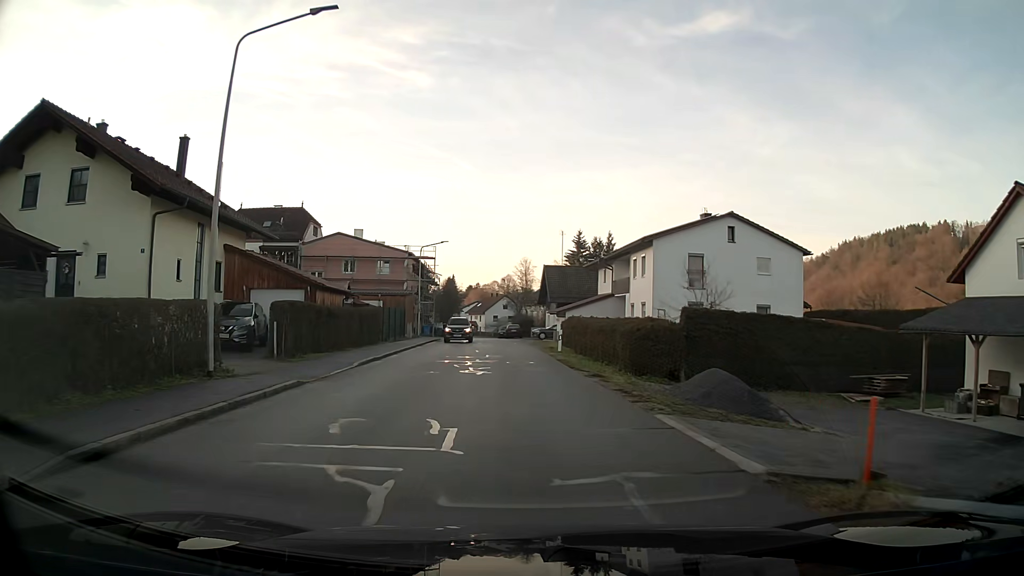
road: tertiary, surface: asphalt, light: Day
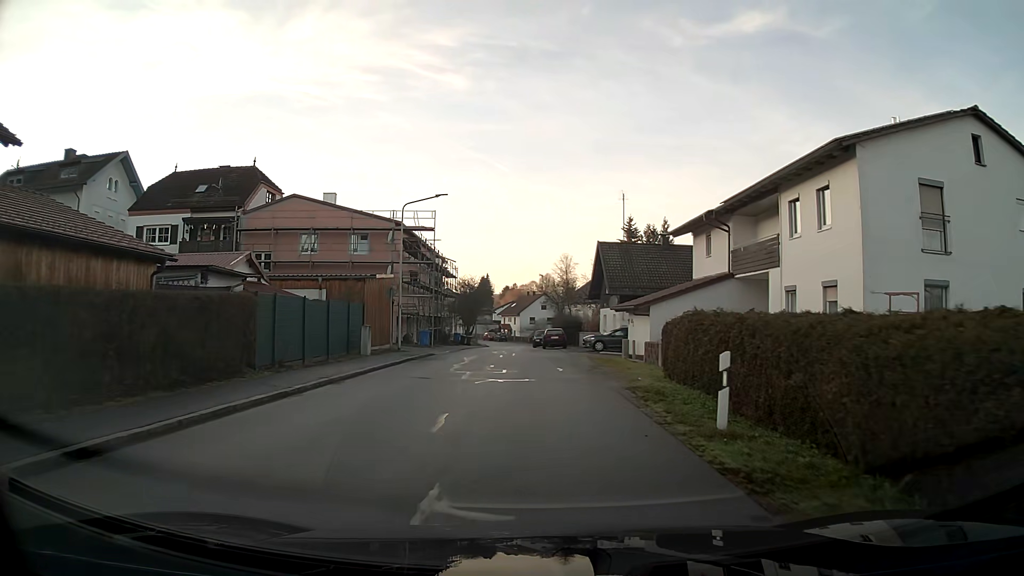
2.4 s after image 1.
(-0.6, +21.3) m; -3°
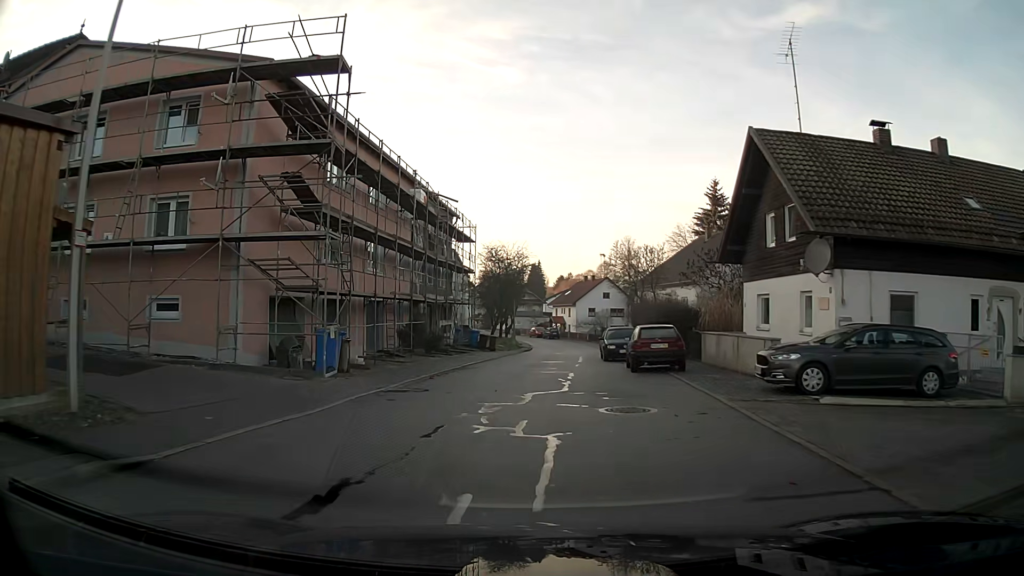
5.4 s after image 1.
(-0.6, +26.7) m; -5°
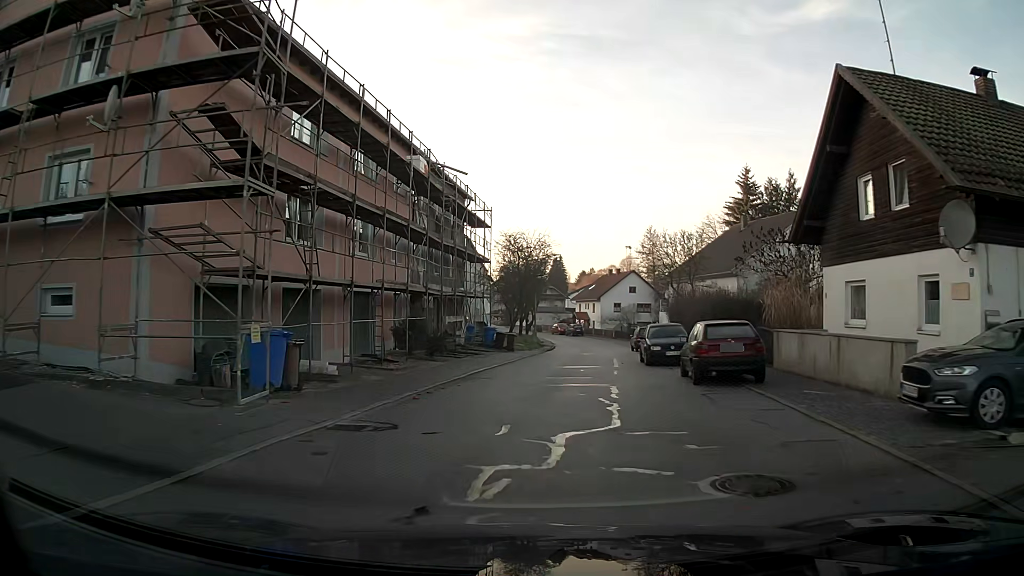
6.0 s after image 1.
(-0.1, +5.3) m; -1°
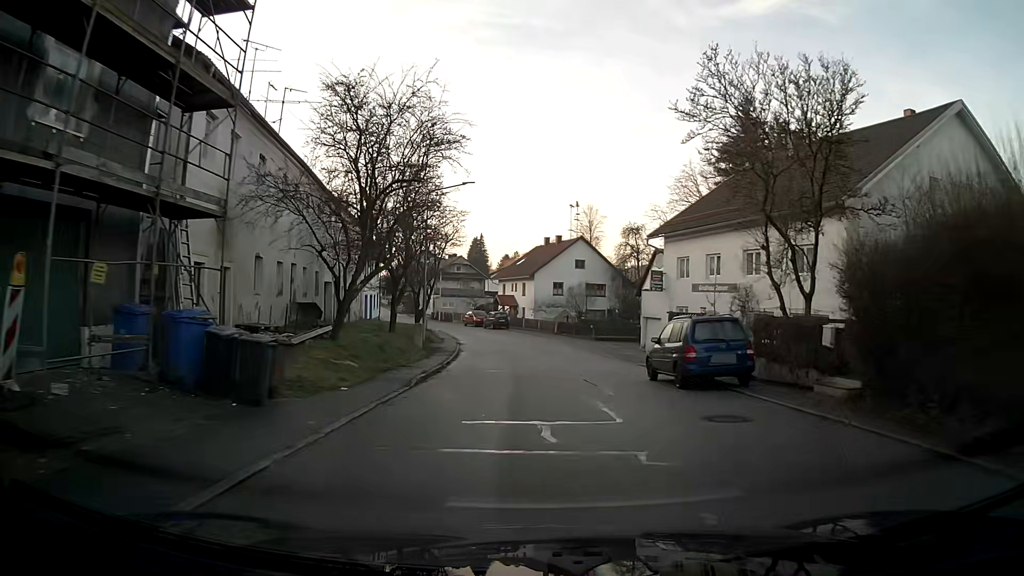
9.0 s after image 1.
(+1.9, +27.5) m; +7°
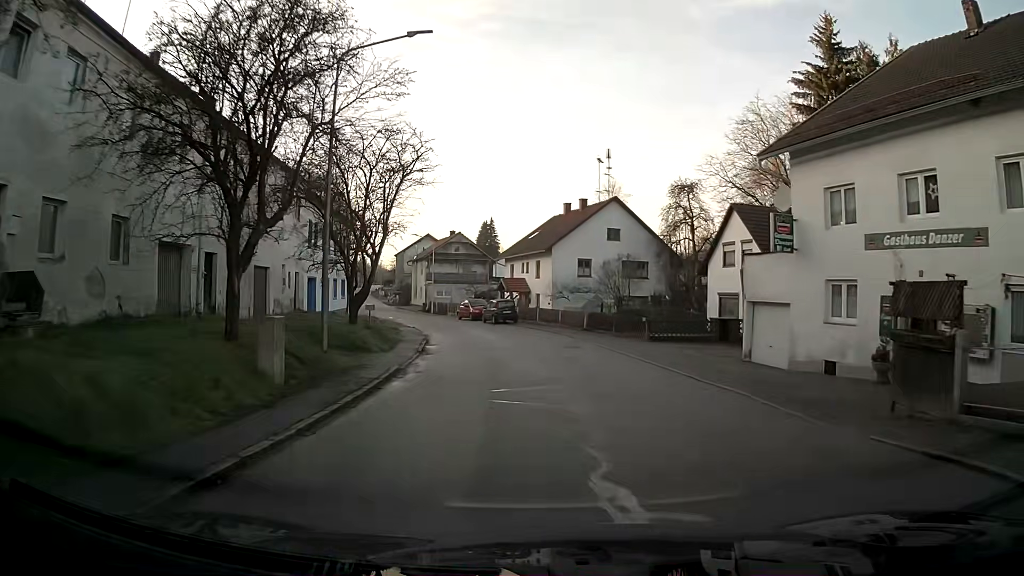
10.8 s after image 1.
(-0.2, +17.3) m; -1°
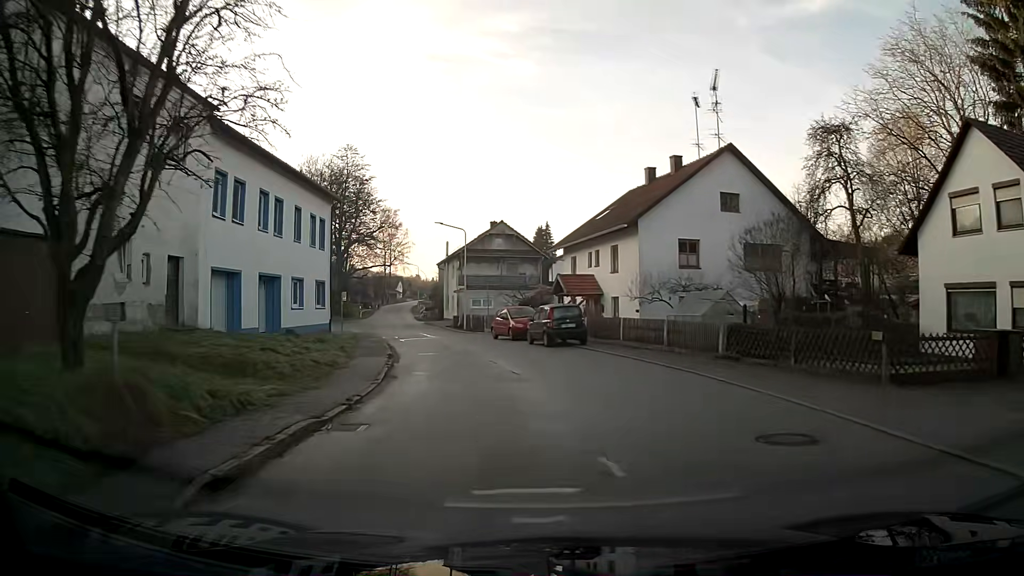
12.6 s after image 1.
(-0.7, +17.6) m; -6°
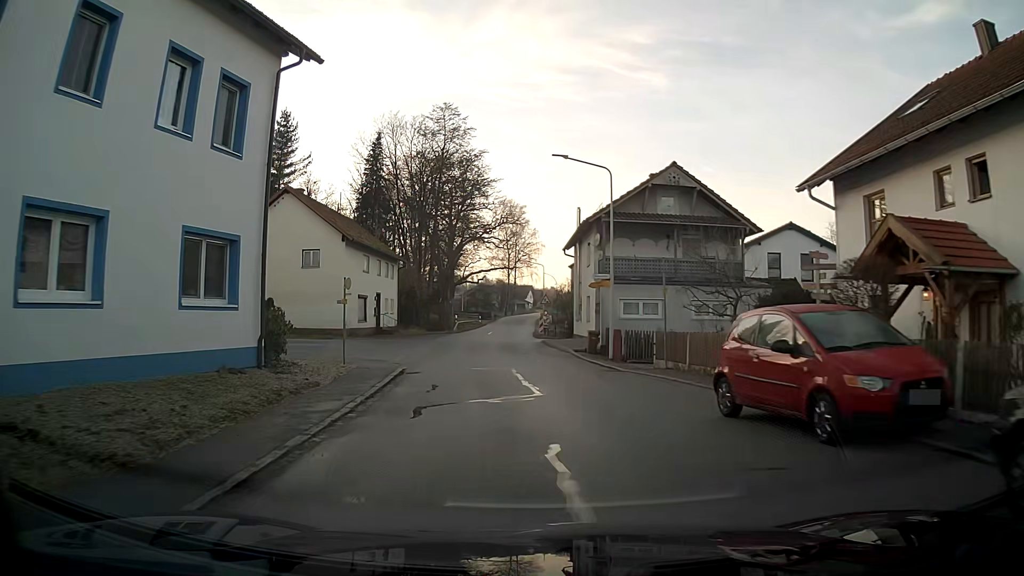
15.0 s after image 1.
(-2.4, +23.0) m; -11°
(0, +10) (0, +20) (-1, +30) (-1, +40) (-1, +50) (-1, +60) (-1, +70) (-1, +80) (0, +90) (0, +100) m
